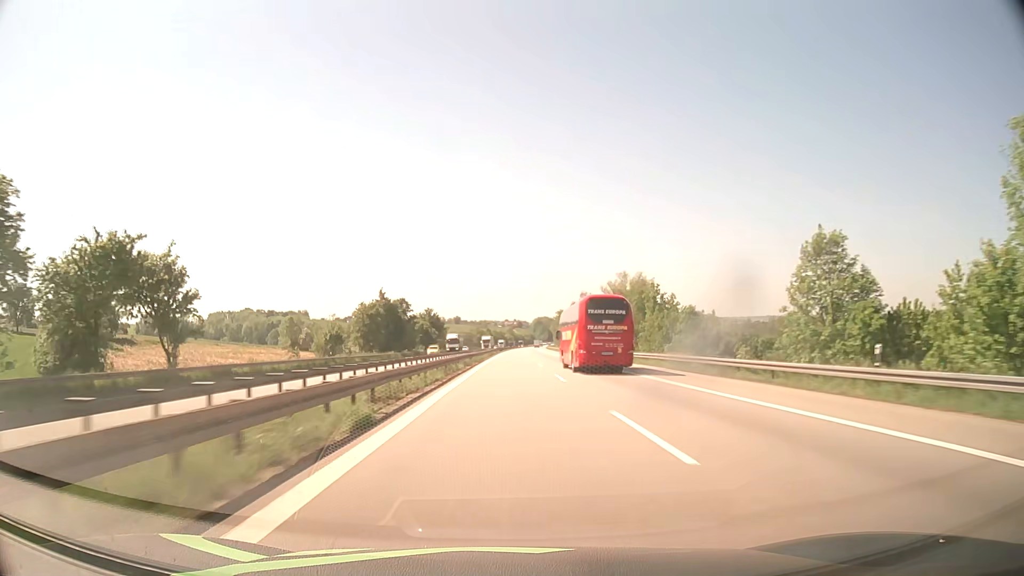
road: motorway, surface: asphalt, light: Day
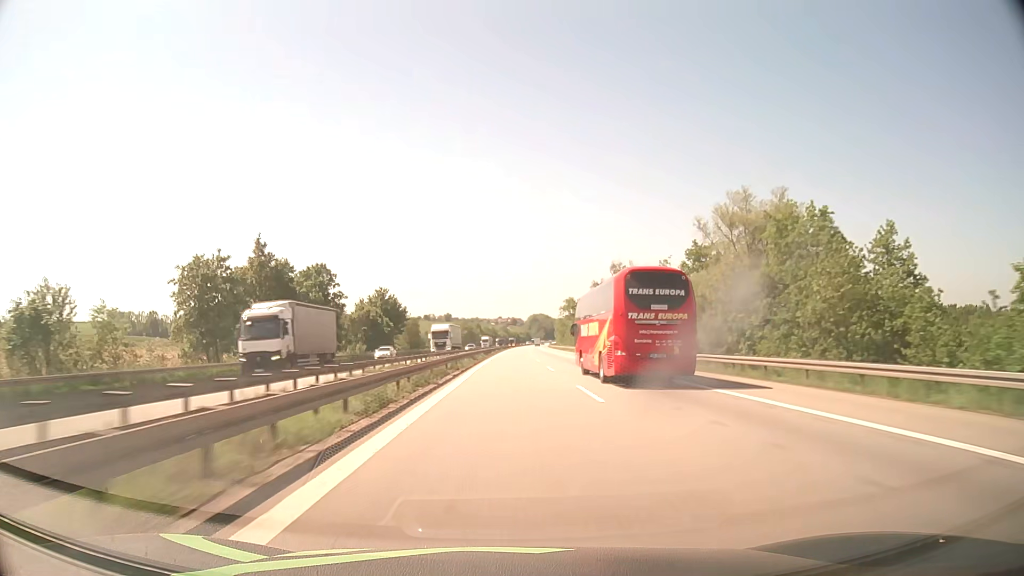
(+0.3, +63.3) m; +1°
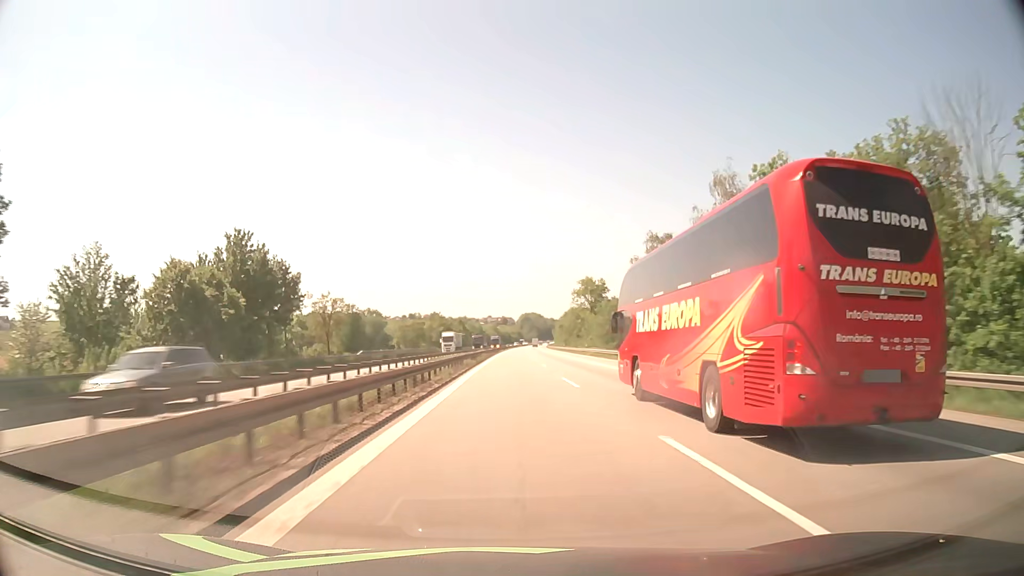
(+0.4, +65.2) m; +1°
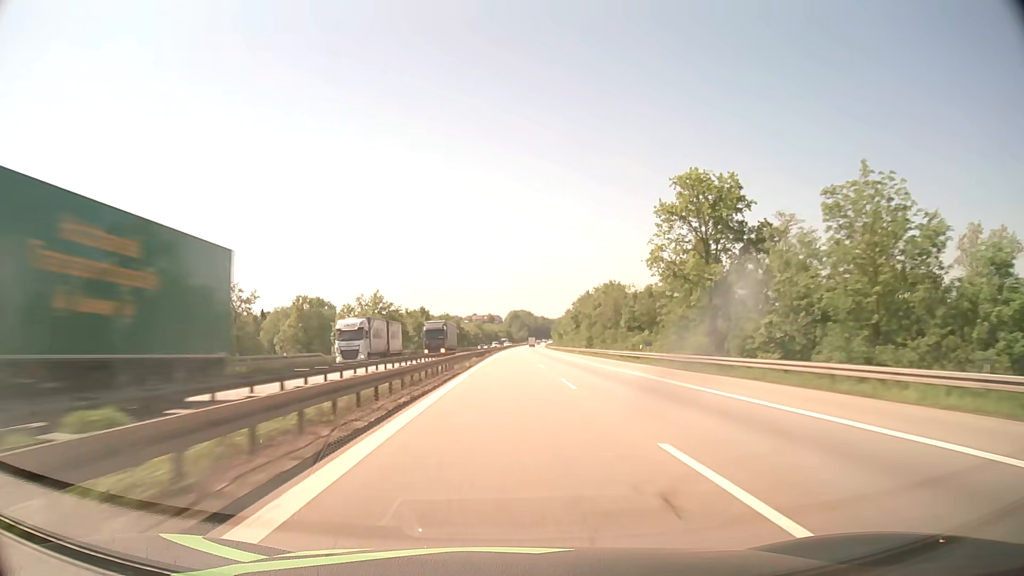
(+0.9, +89.9) m; +1°
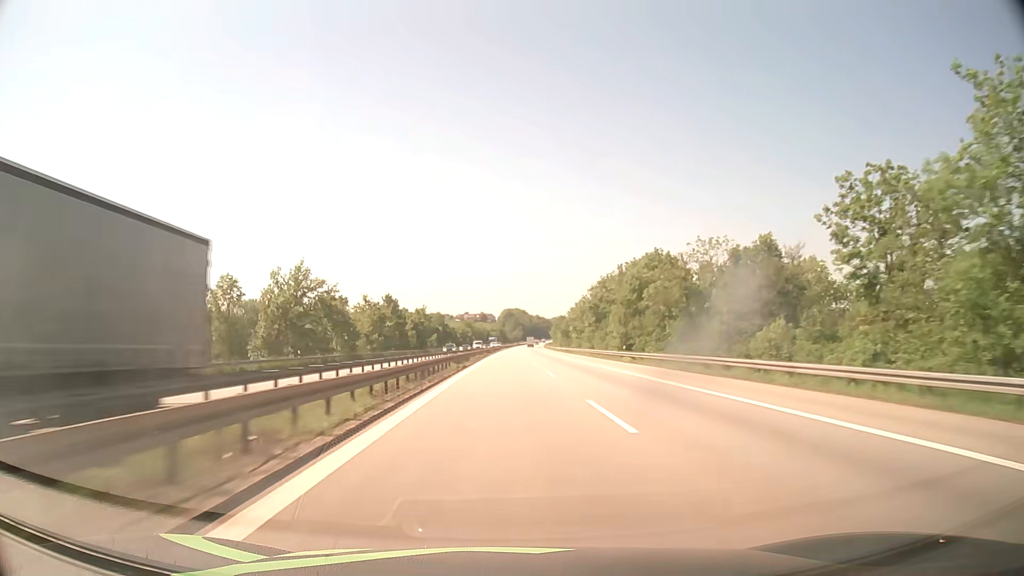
(+0.2, +46.1) m; +1°
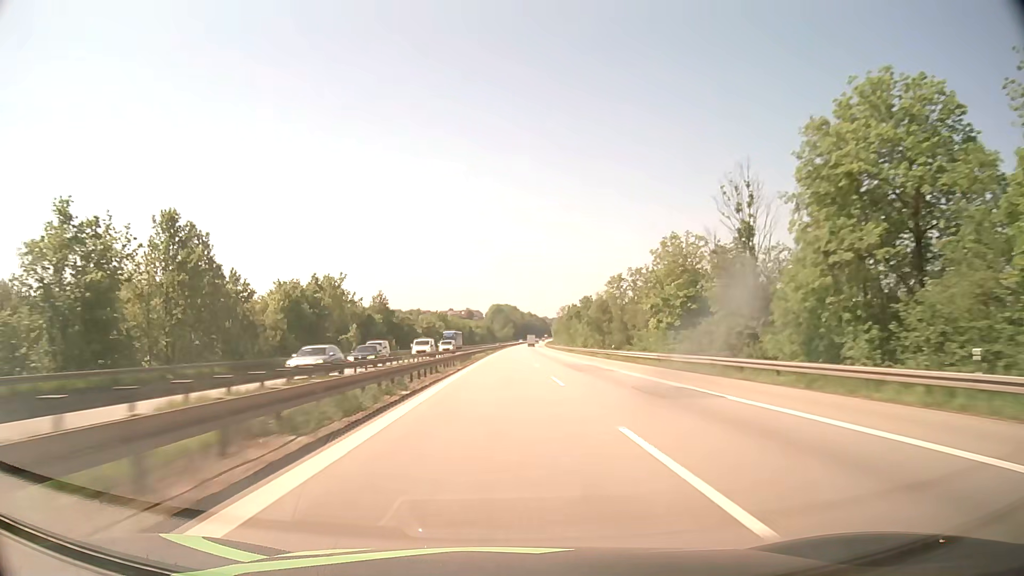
(+0.6, +94.7) m; +1°
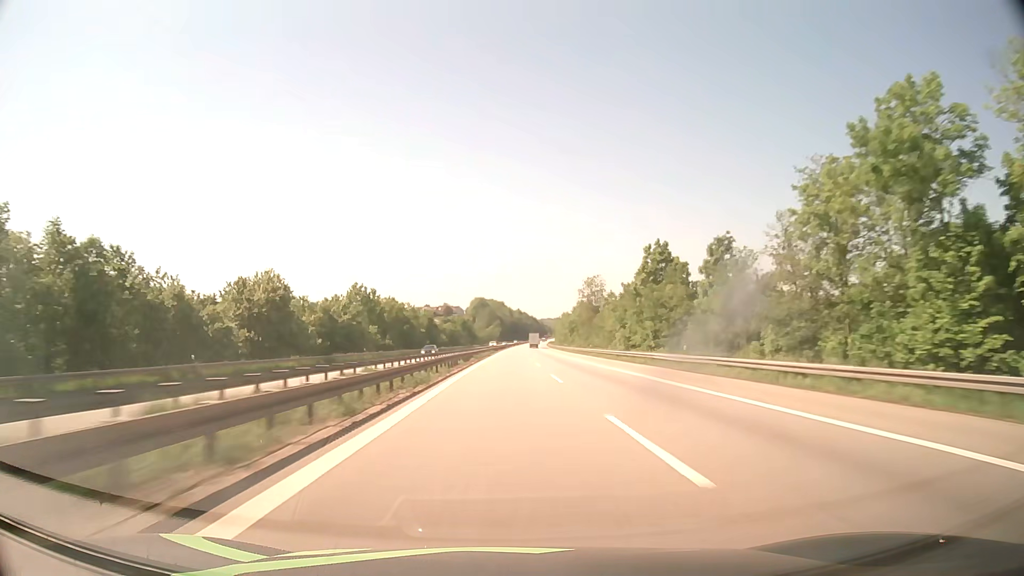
(+1.2, +122.7) m; +1°
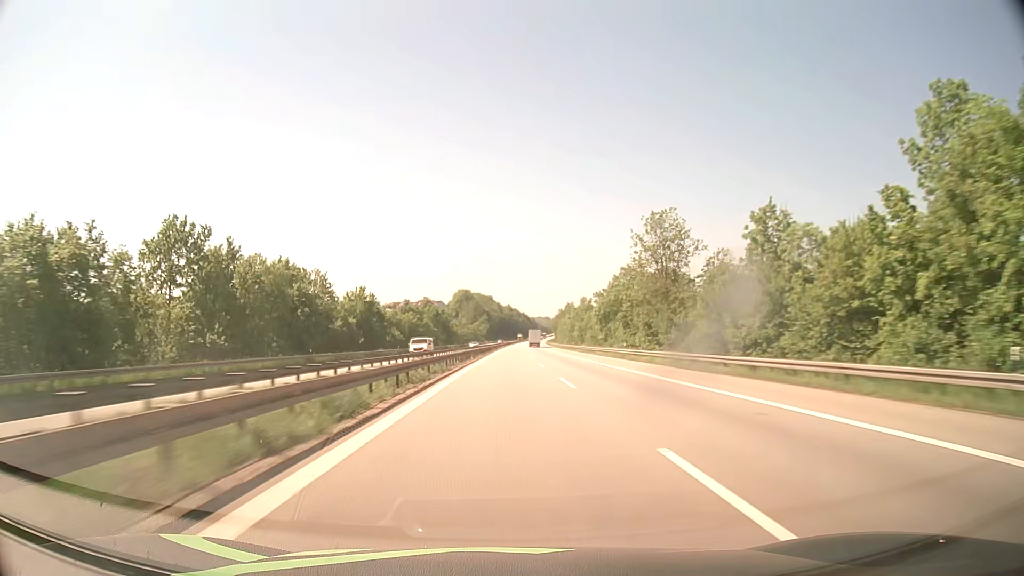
(+0.6, +75.1) m; +1°
(0, +10) (0, +20) (0, +30) (0, +40) (0, +50) (0, +60) (0, +70) (+1, +80) (+1, +90) (+1, +100) m
